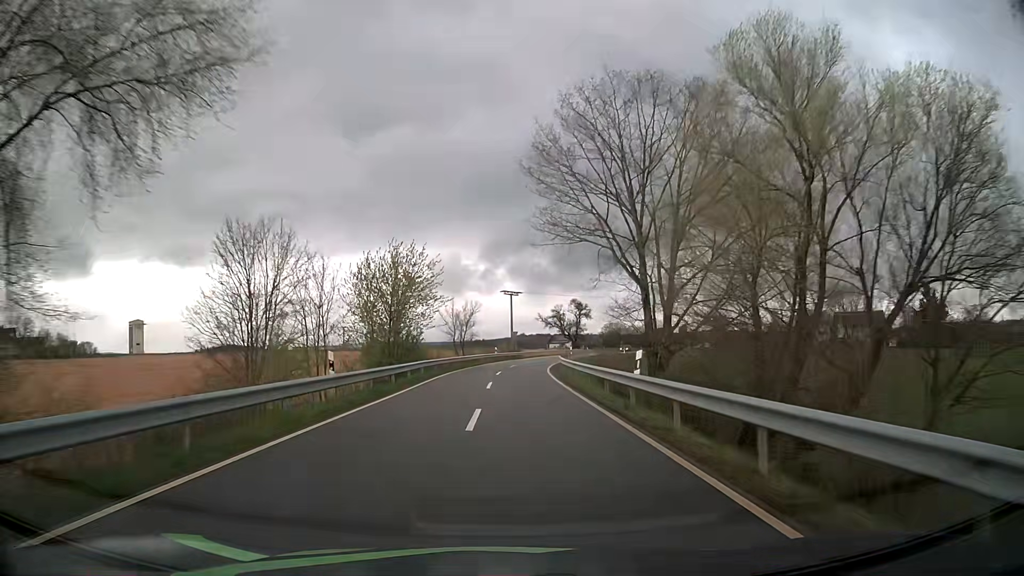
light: Day
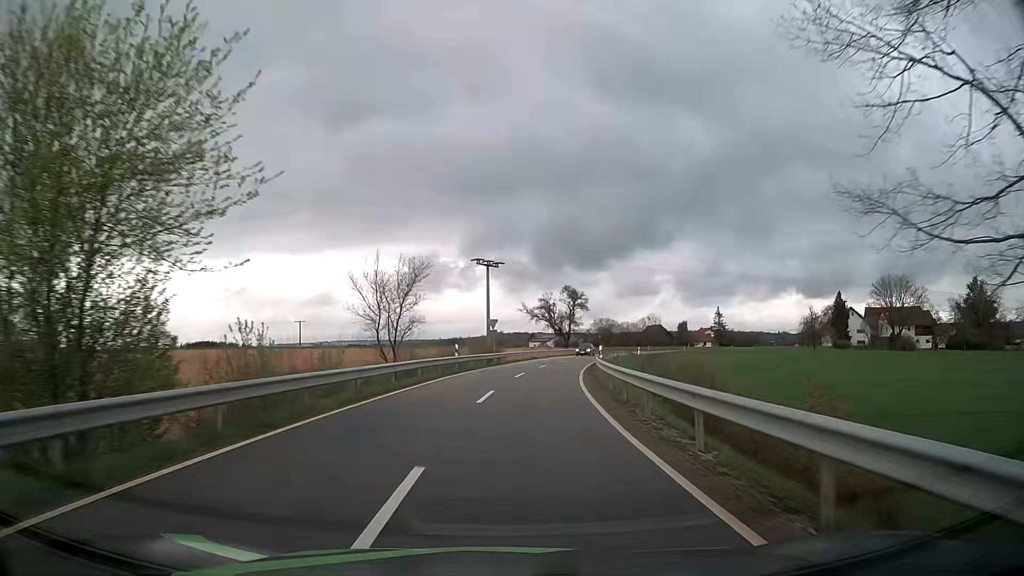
(+0.2, +30.8) m; +2°
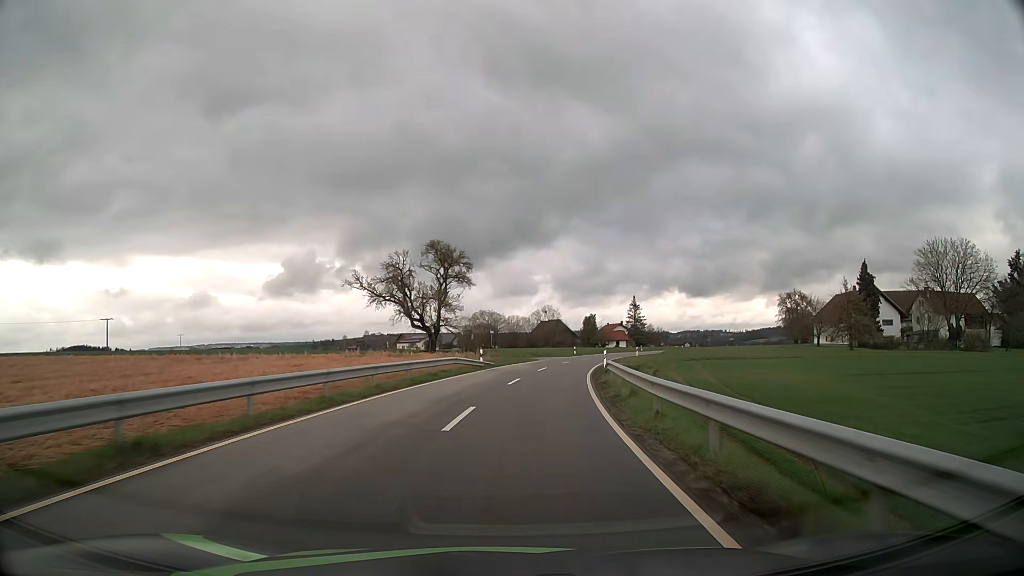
(+5.3, +53.9) m; +11°
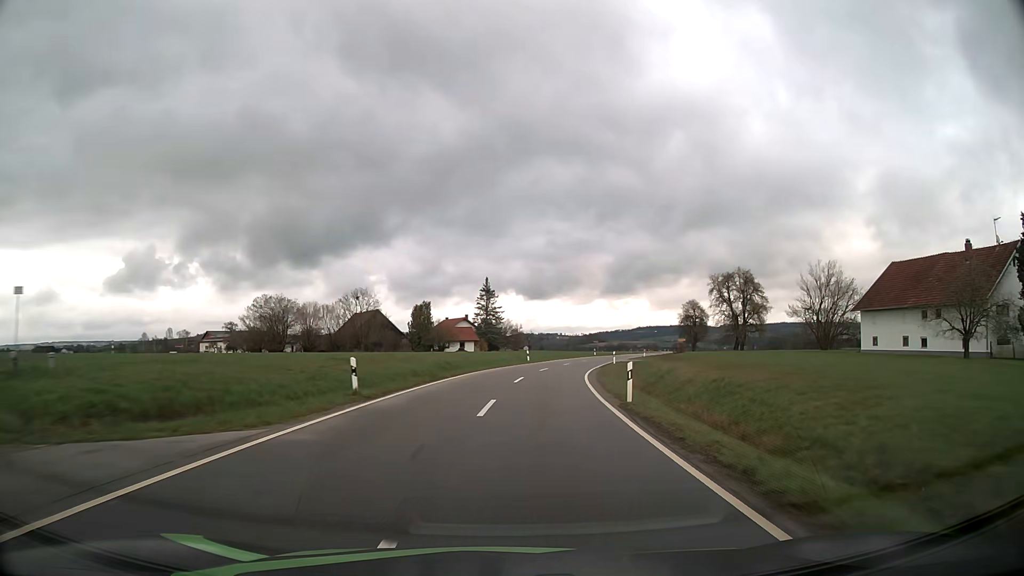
(+6.9, +58.4) m; +14°
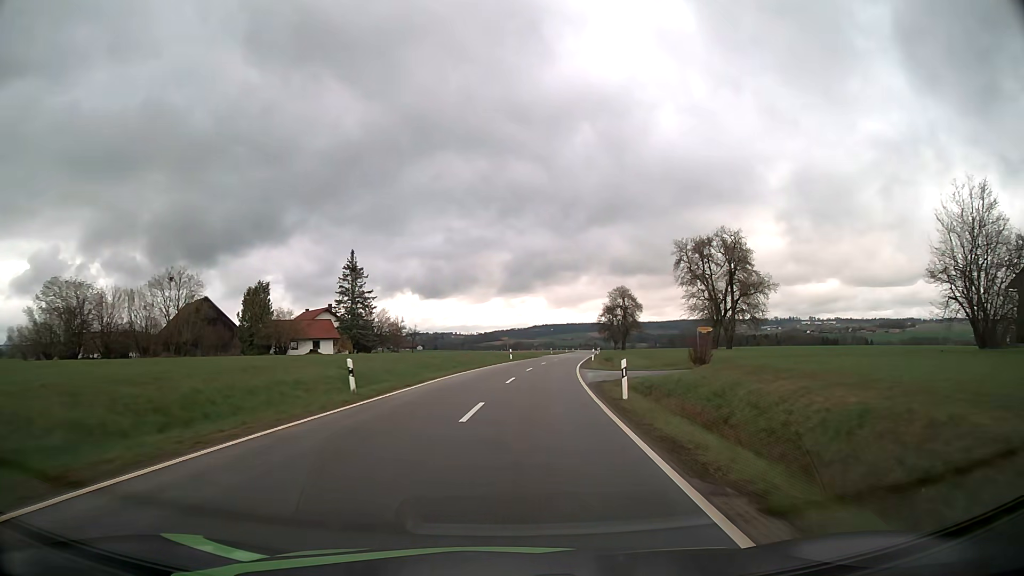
(+3.1, +37.7) m; +9°
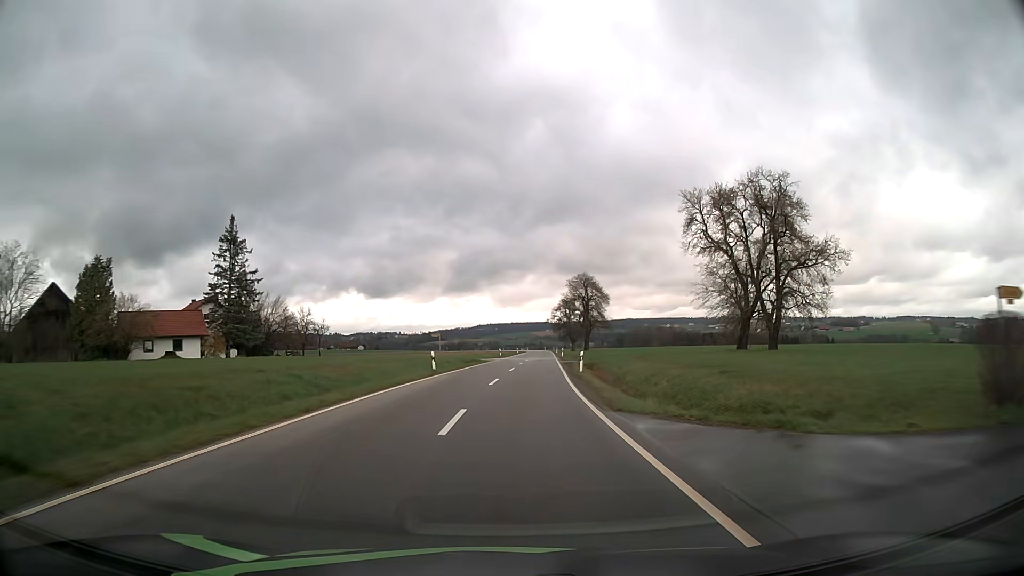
(+1.2, +26.2) m; +5°
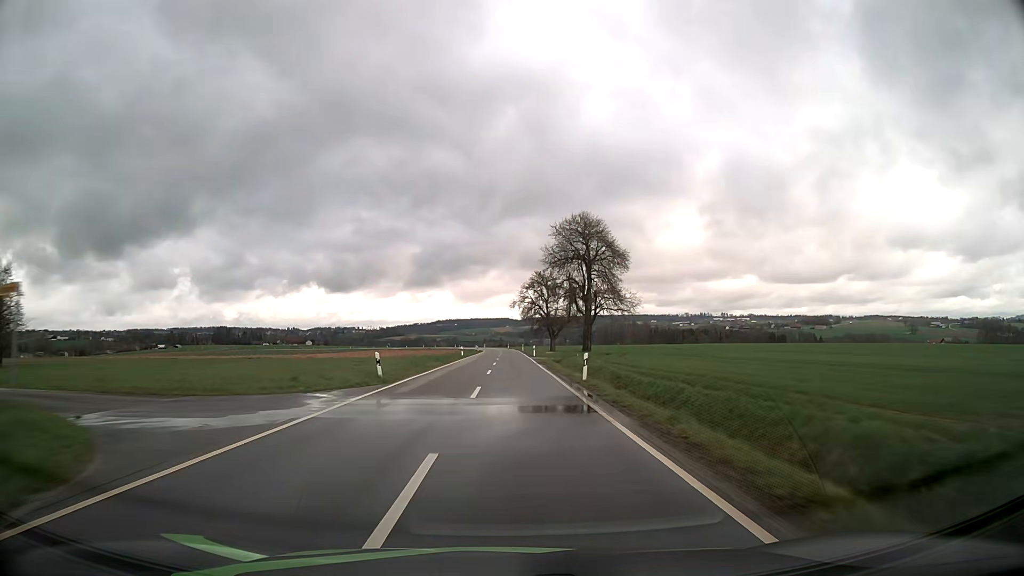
(+2.5, +54.8) m; +4°
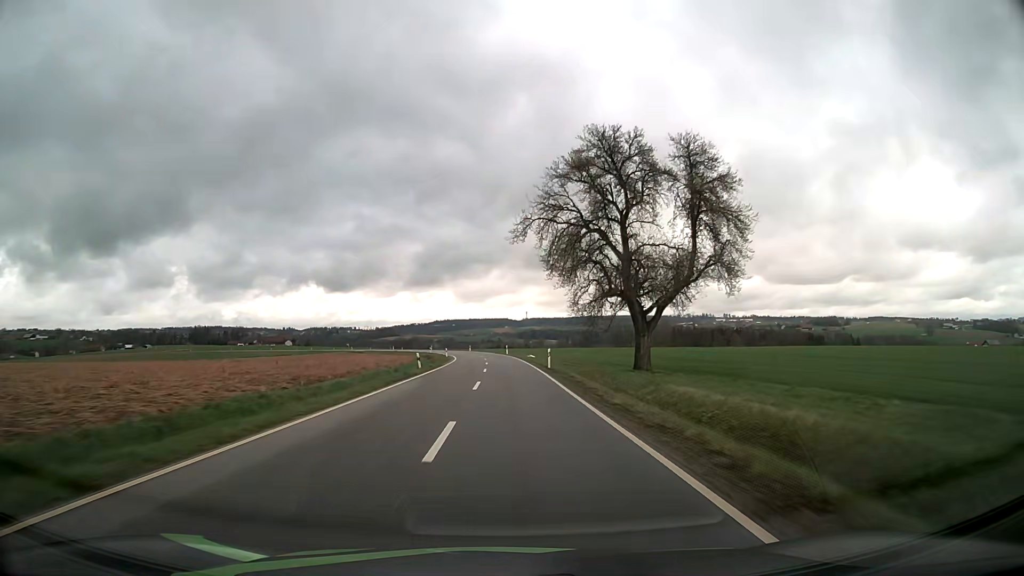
(+0.1, +69.9) m; 0°
(0, +10) (0, +20) (0, +30) (0, +40) (0, +50) (-1, +60) (-1, +70) (-2, +80) (-3, +90) (-5, +100) m
